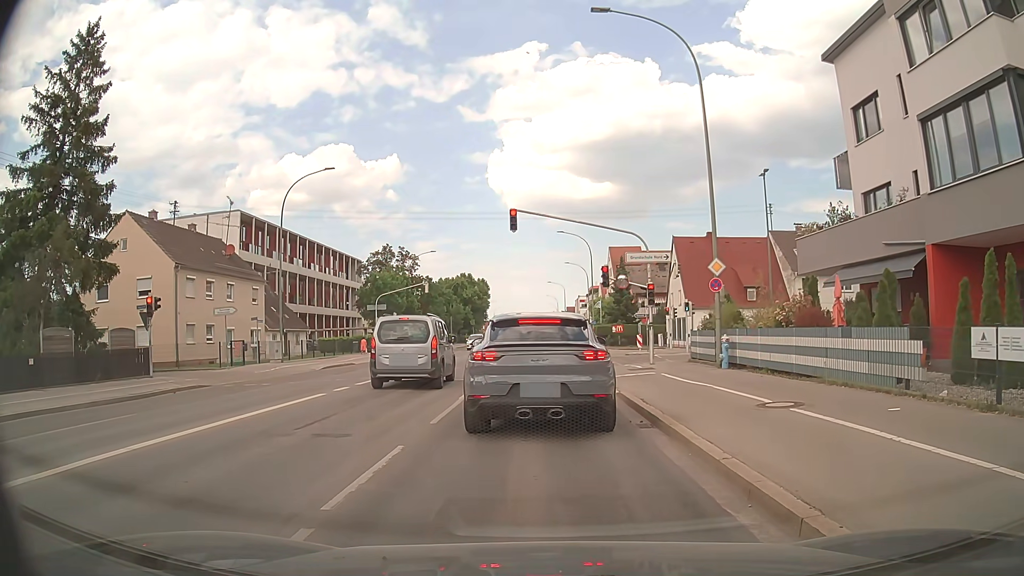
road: tertiary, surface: asphalt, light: Day
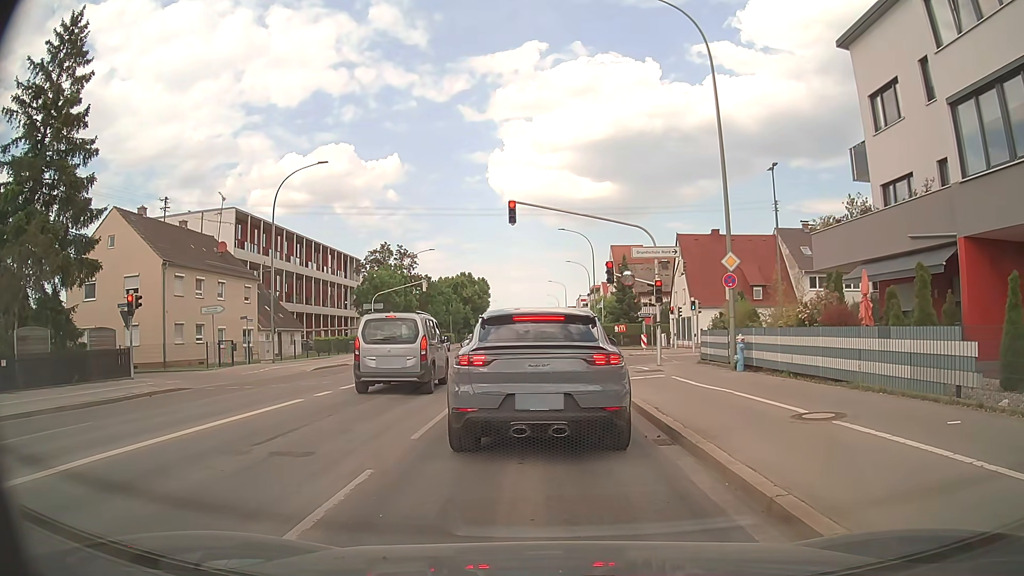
(0.0, +1.5) m; -2°
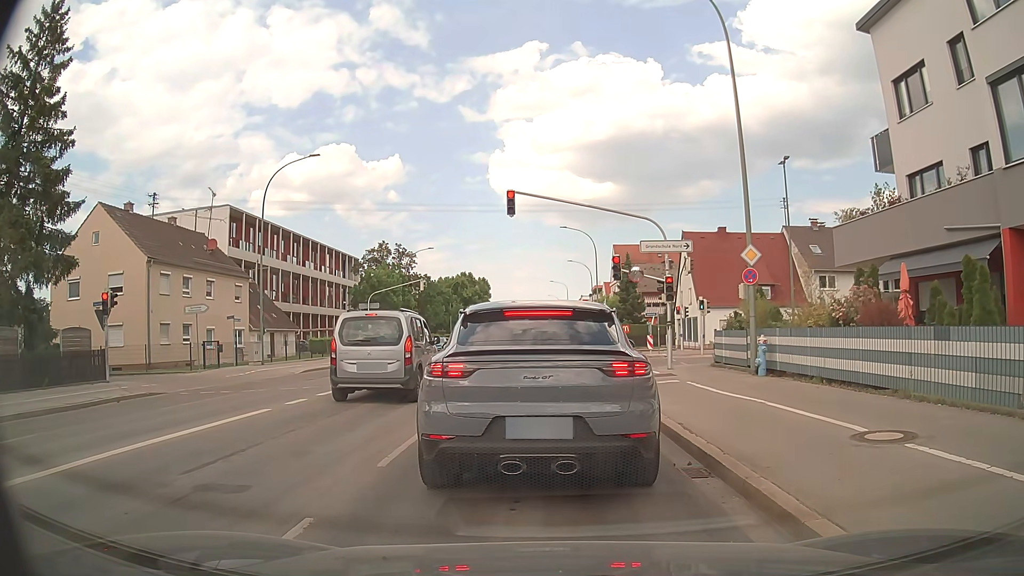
(0.0, +1.8) m; 0°
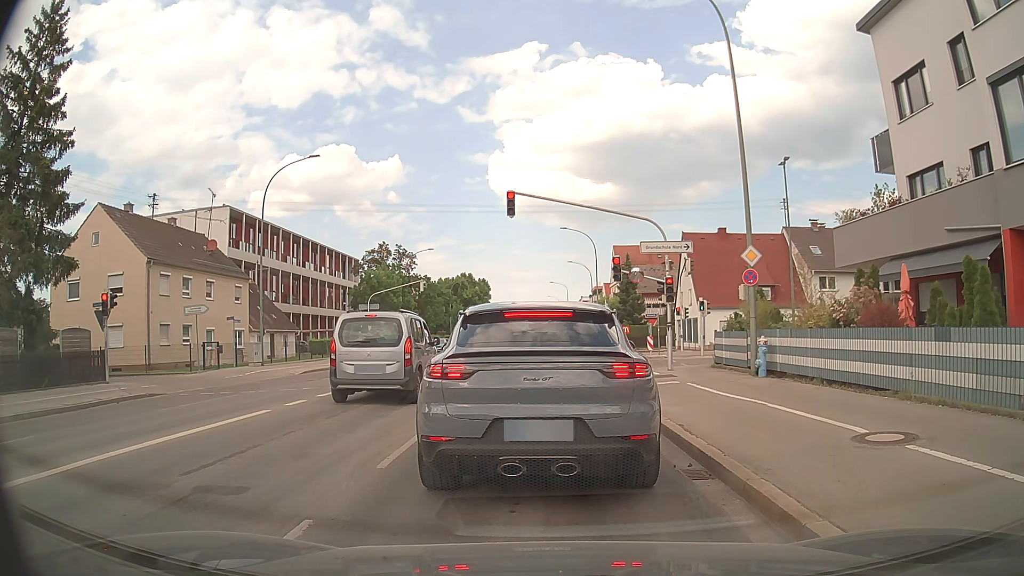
(0.0, +0.1) m; 0°
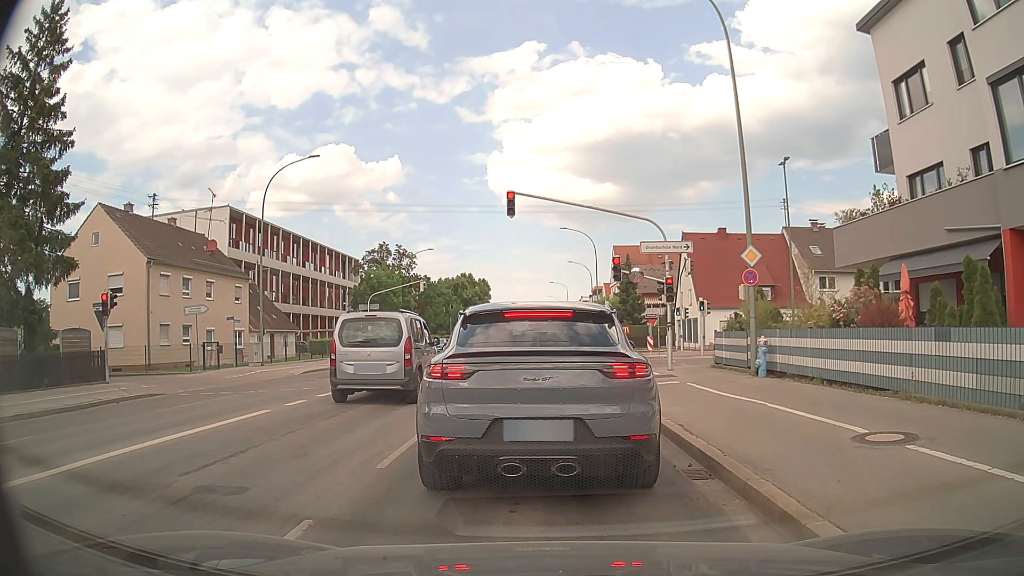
(0.0, 0.0) m; 0°
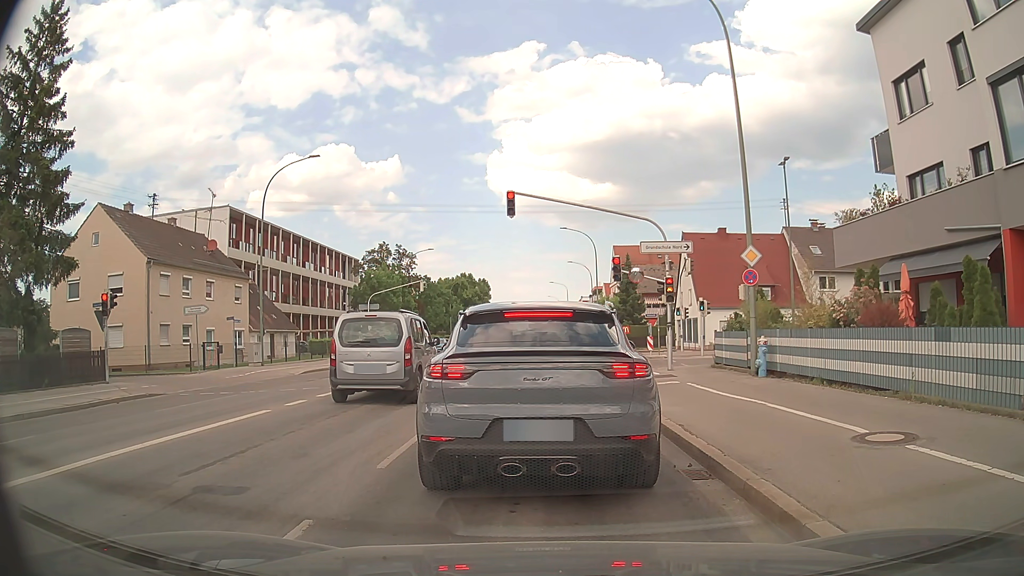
(0.0, 0.0) m; 0°
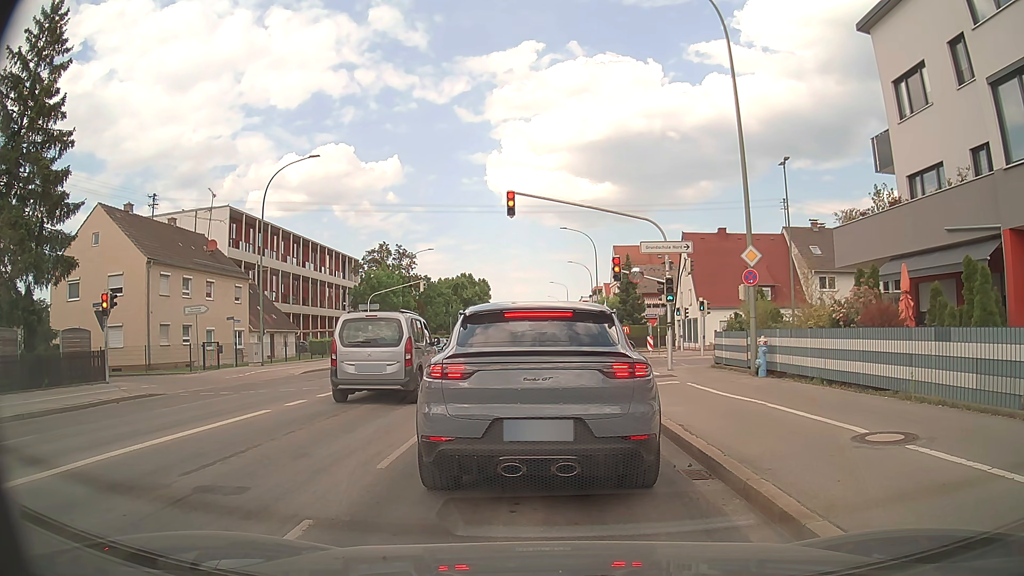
(0.0, 0.0) m; 0°
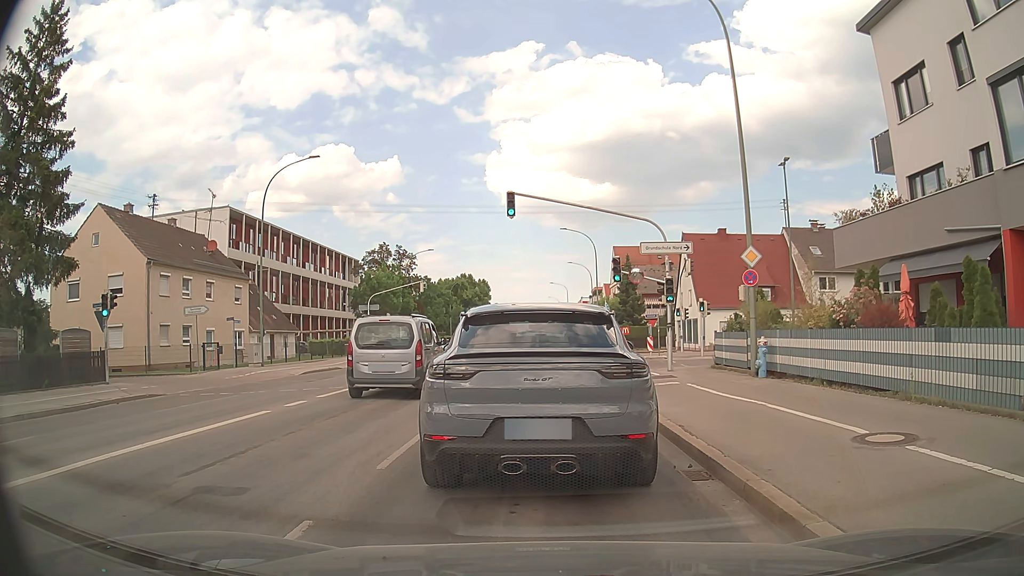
(0.0, 0.0) m; 0°
